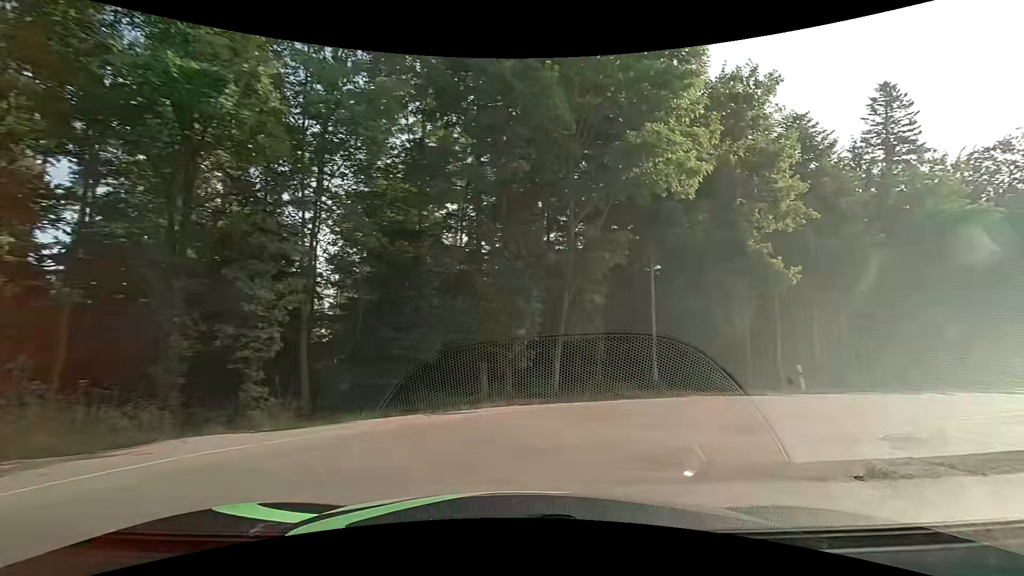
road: tertiary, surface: asphalt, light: Day
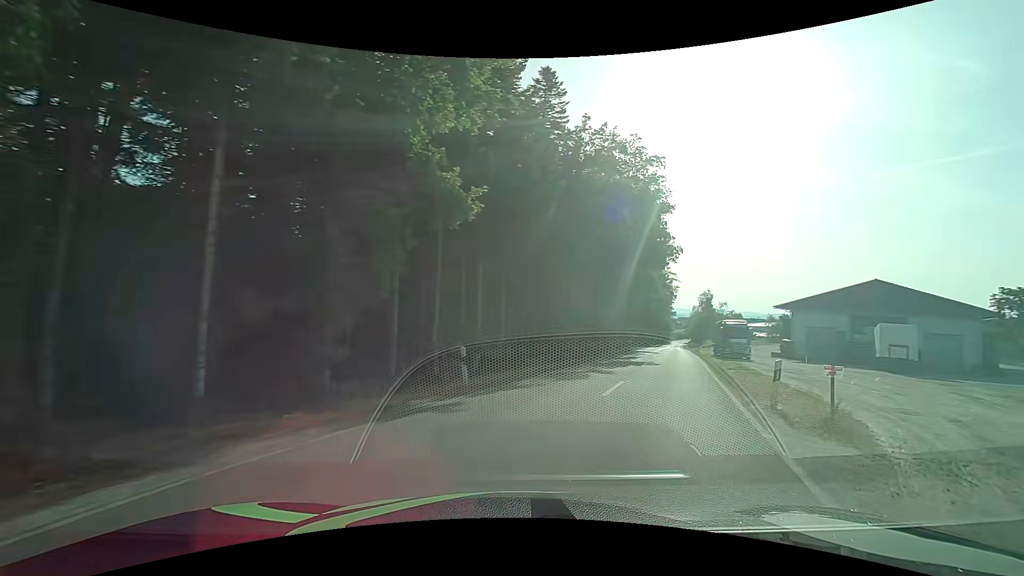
(+3.3, +9.8) m; +35°
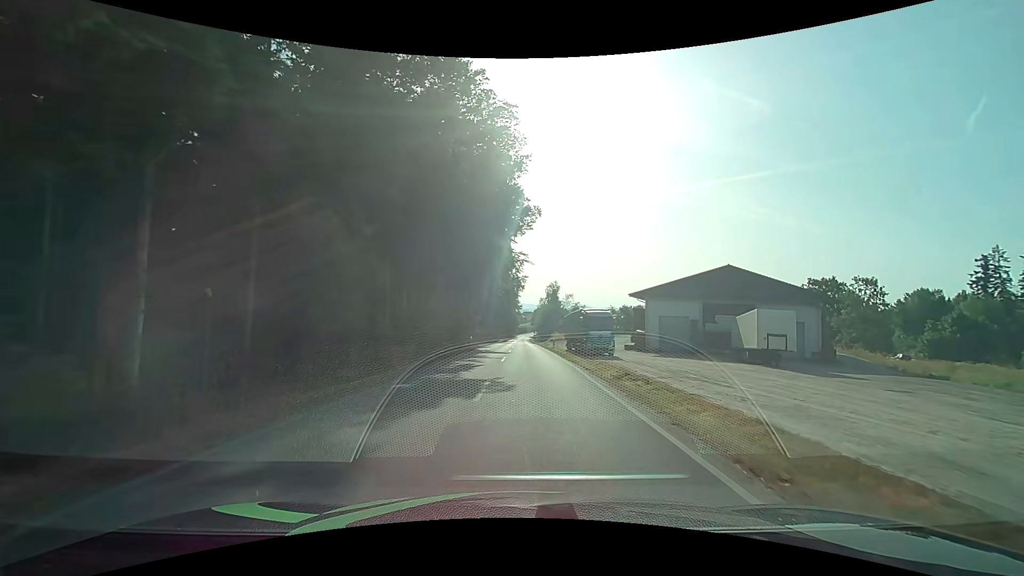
(+3.7, +13.8) m; +20°
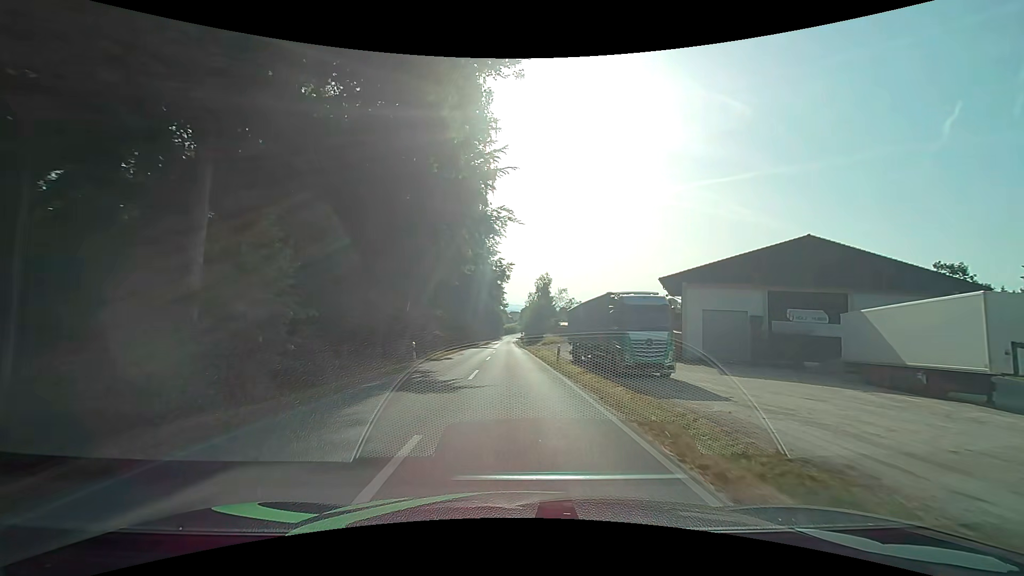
(+0.5, +19.7) m; +1°
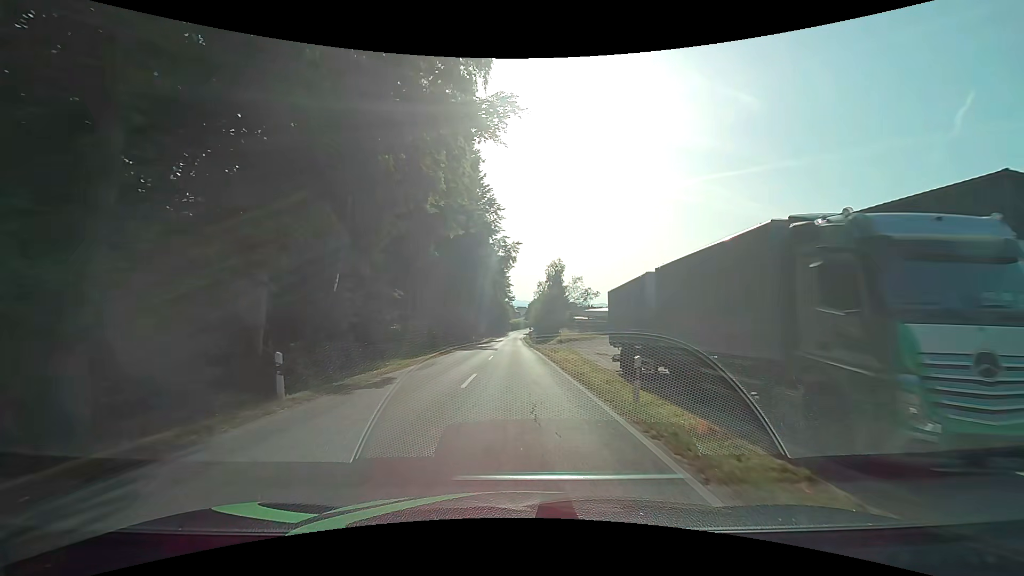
(0.0, +15.4) m; 0°
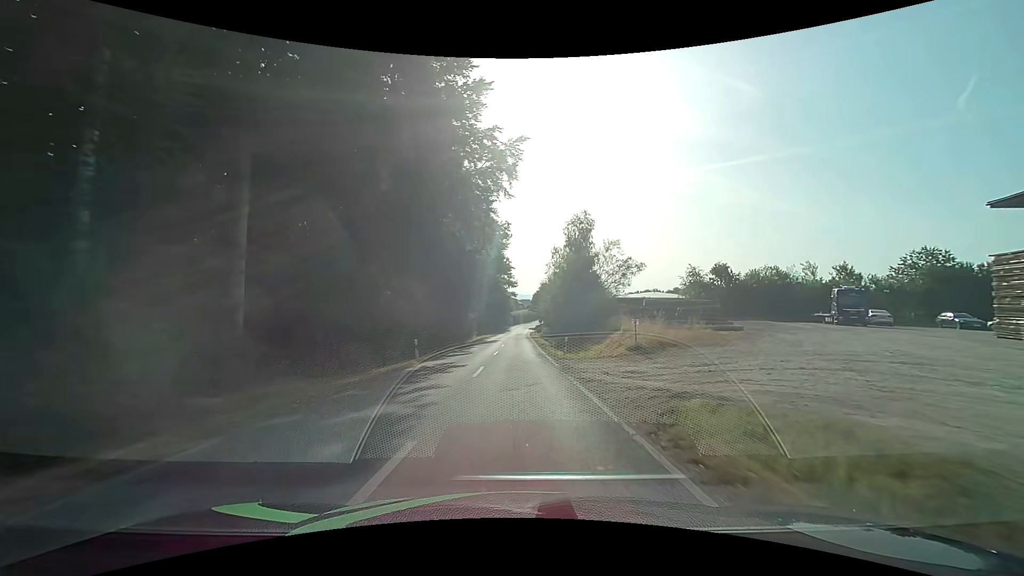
(-0.4, +34.5) m; -1°
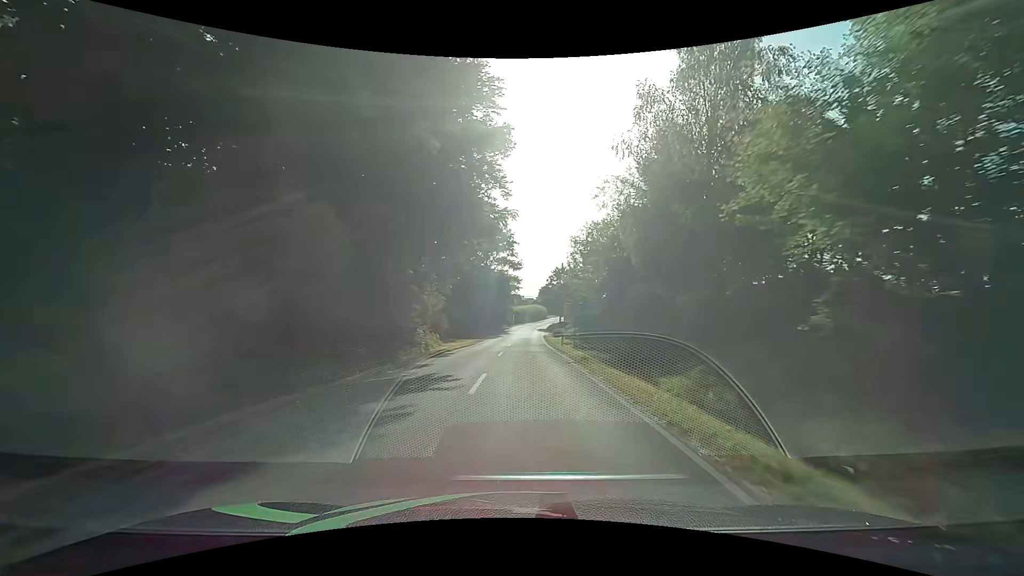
(-0.2, +40.9) m; 0°
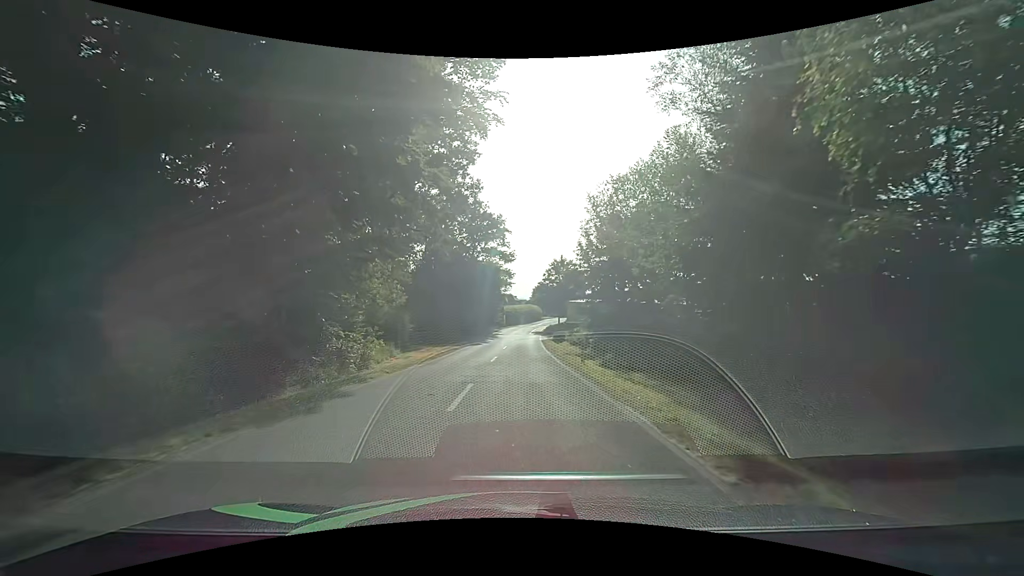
(0.0, +13.8) m; 0°
